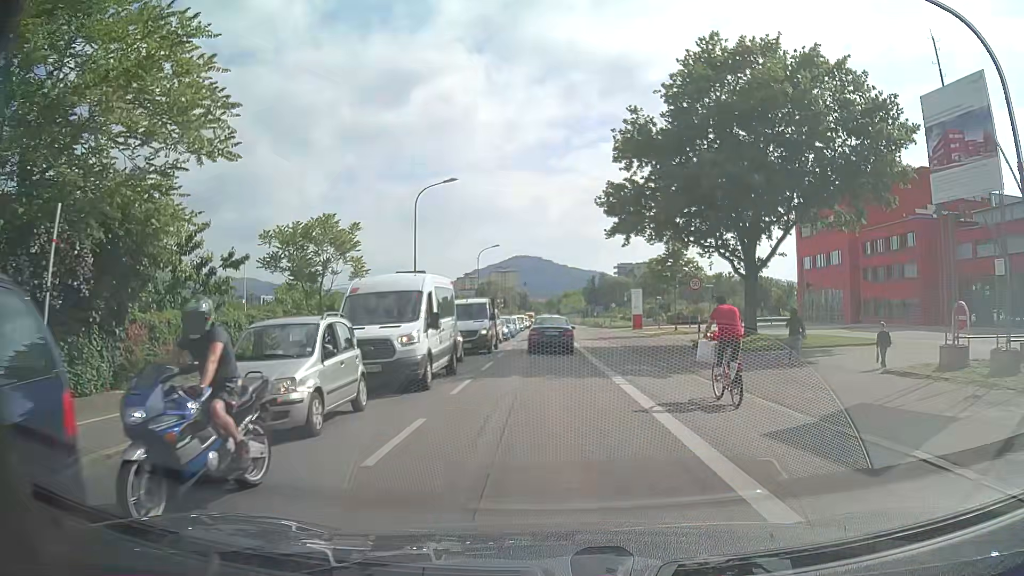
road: secondary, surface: asphalt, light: Day
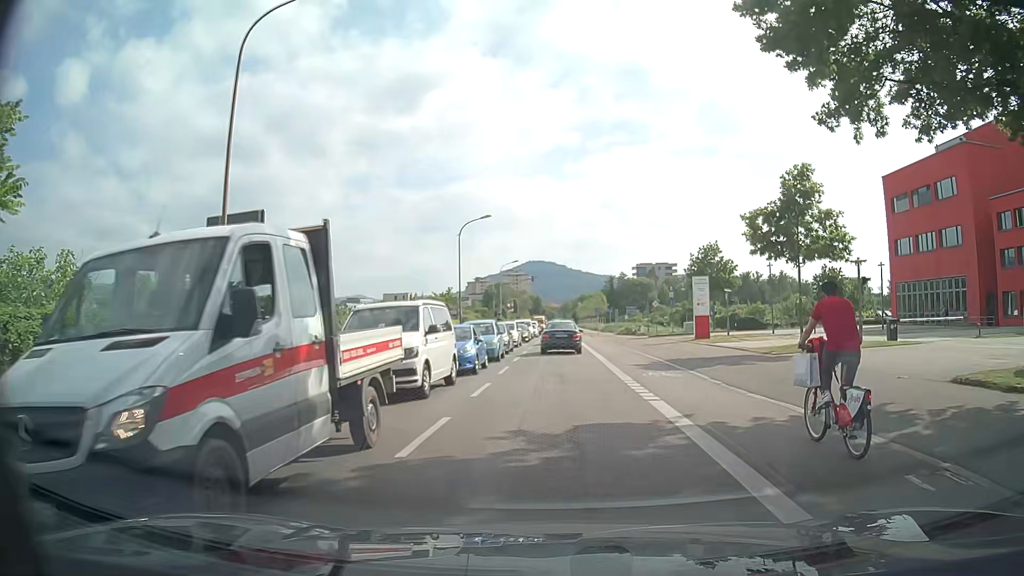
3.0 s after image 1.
(-0.3, +23.5) m; -1°
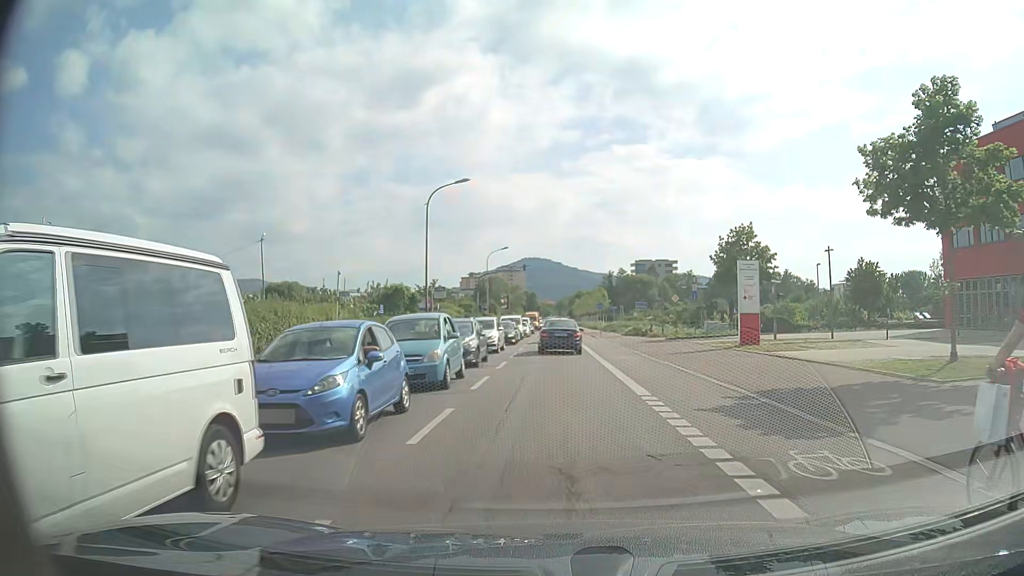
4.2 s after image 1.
(0.0, +11.7) m; 0°
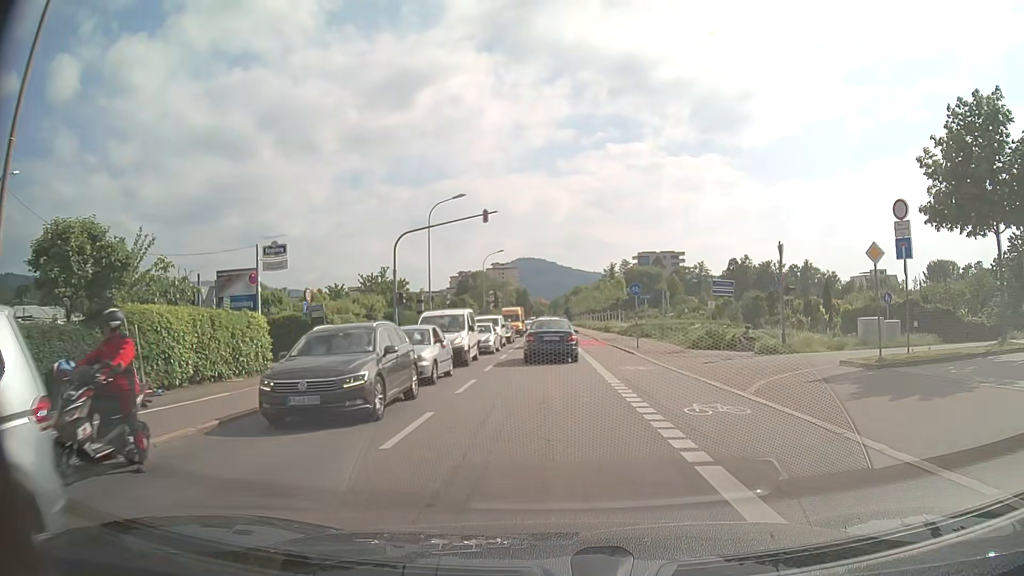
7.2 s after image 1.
(+0.2, +30.2) m; 0°
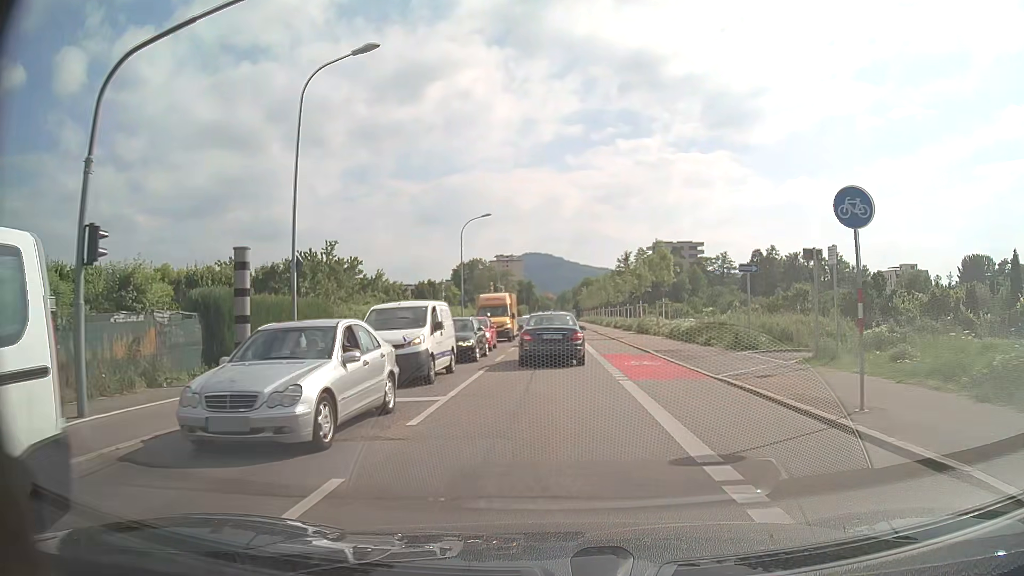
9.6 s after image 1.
(-0.1, +22.7) m; 0°
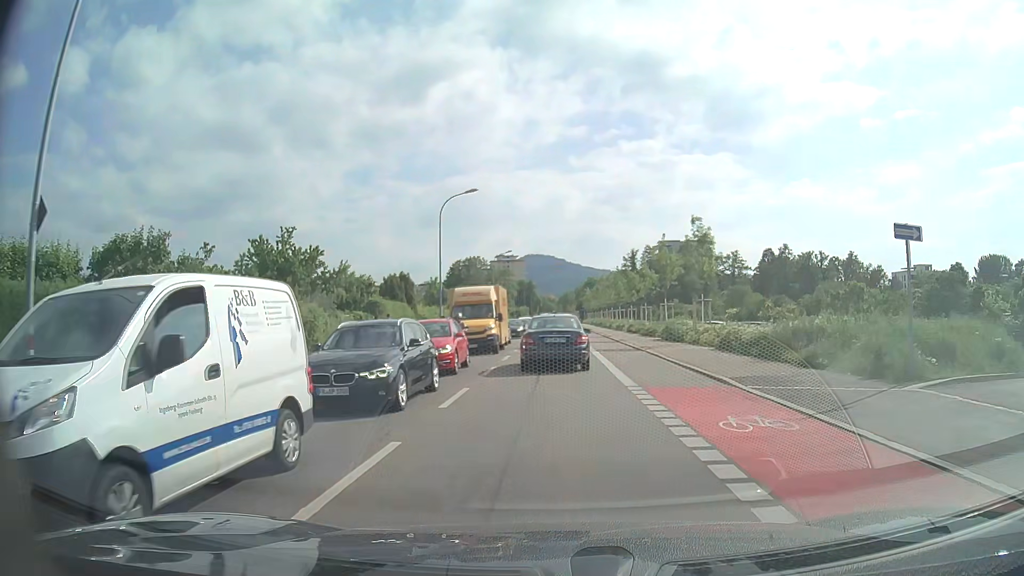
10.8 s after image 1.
(-0.1, +10.8) m; 0°
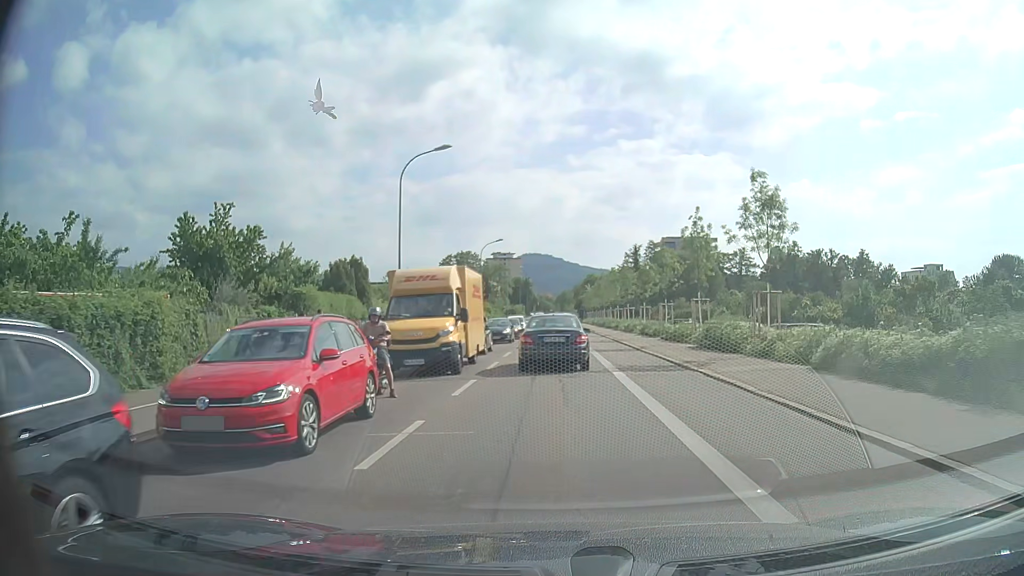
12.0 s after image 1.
(0.0, +10.4) m; 0°
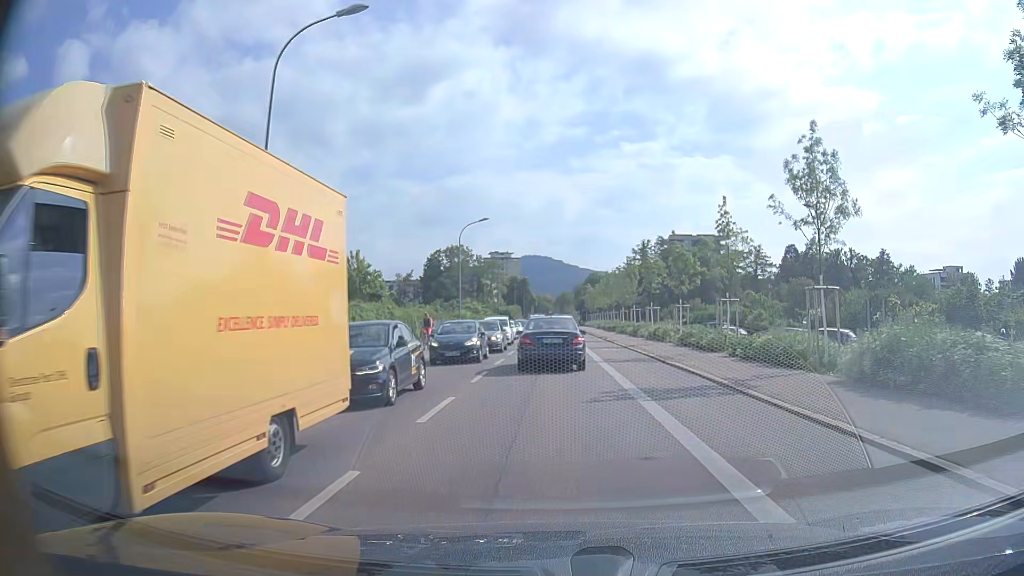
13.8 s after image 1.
(0.0, +15.0) m; -1°
(0, +10) (0, +20) (0, +30) (0, +40) (0, +50) (0, +60) (+1, +70) (+1, +80) (+1, +90) (+1, +100) m
